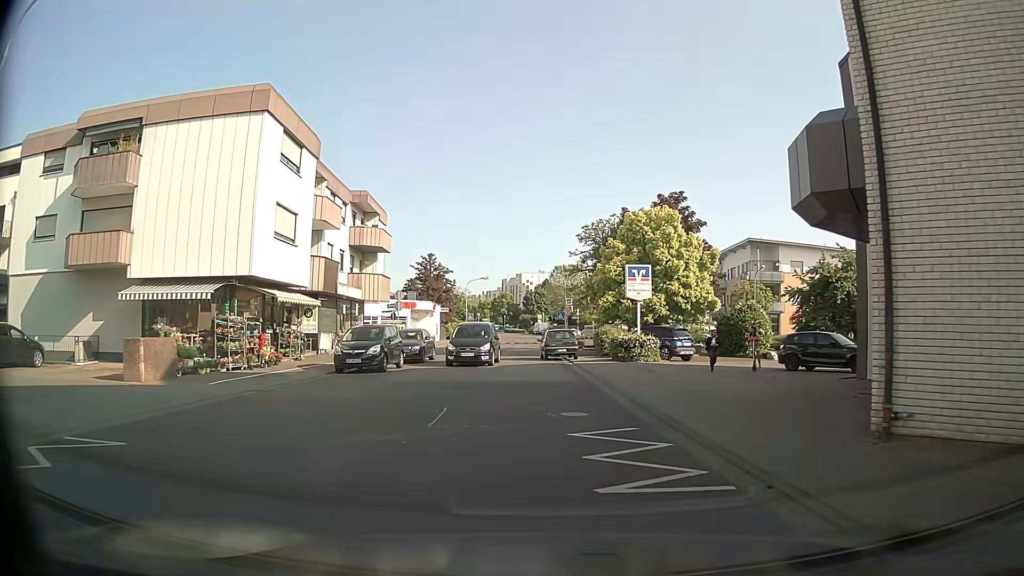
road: tertiary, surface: asphalt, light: Day
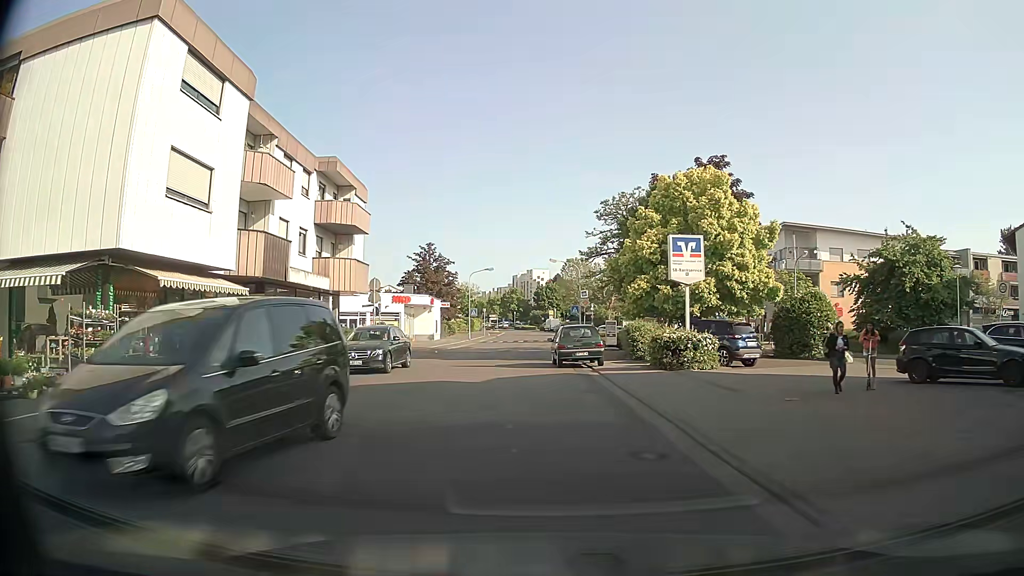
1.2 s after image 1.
(+0.1, +8.3) m; 0°
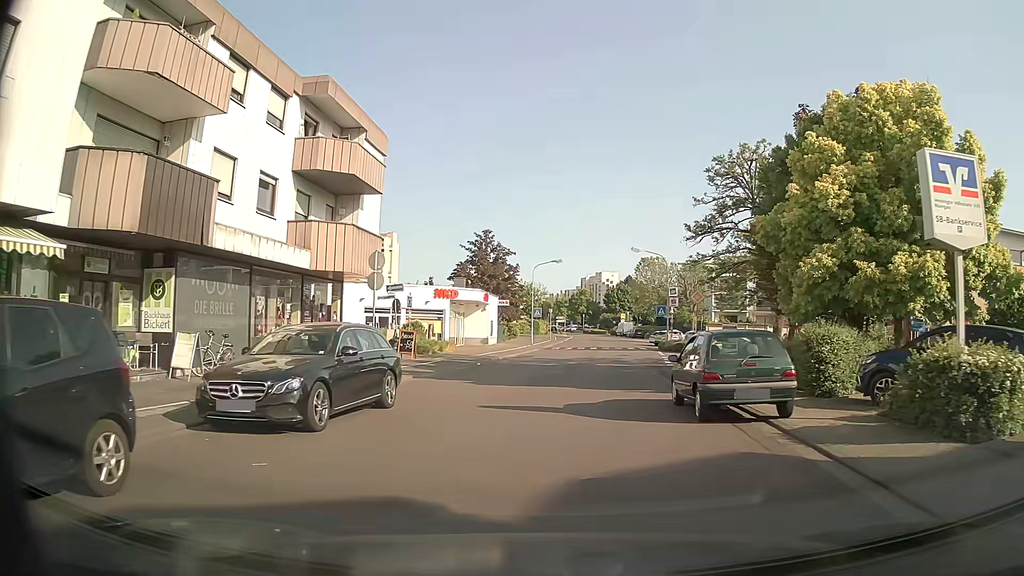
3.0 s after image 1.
(-0.8, +12.0) m; -7°
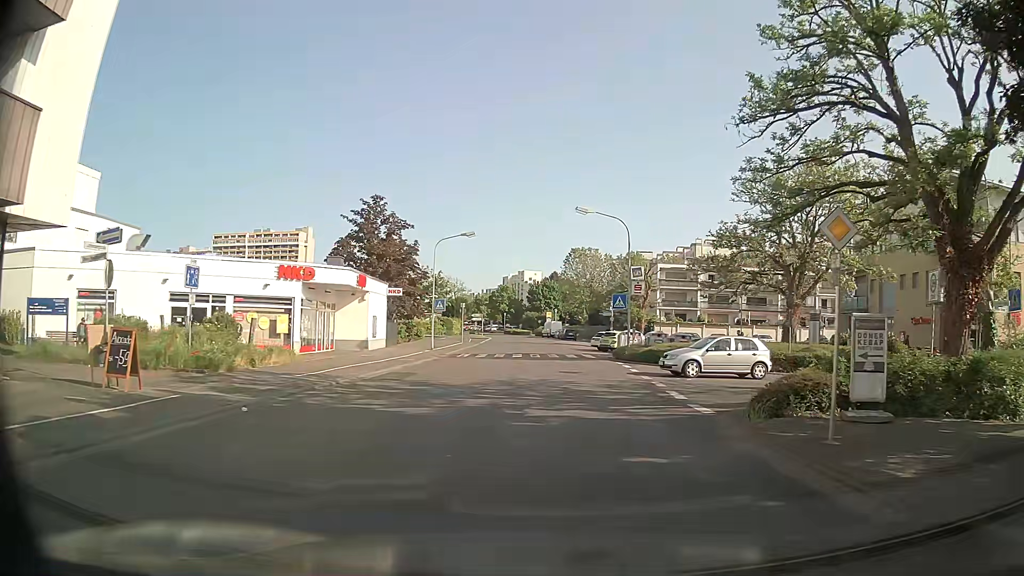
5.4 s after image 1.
(+1.1, +17.0) m; +6°
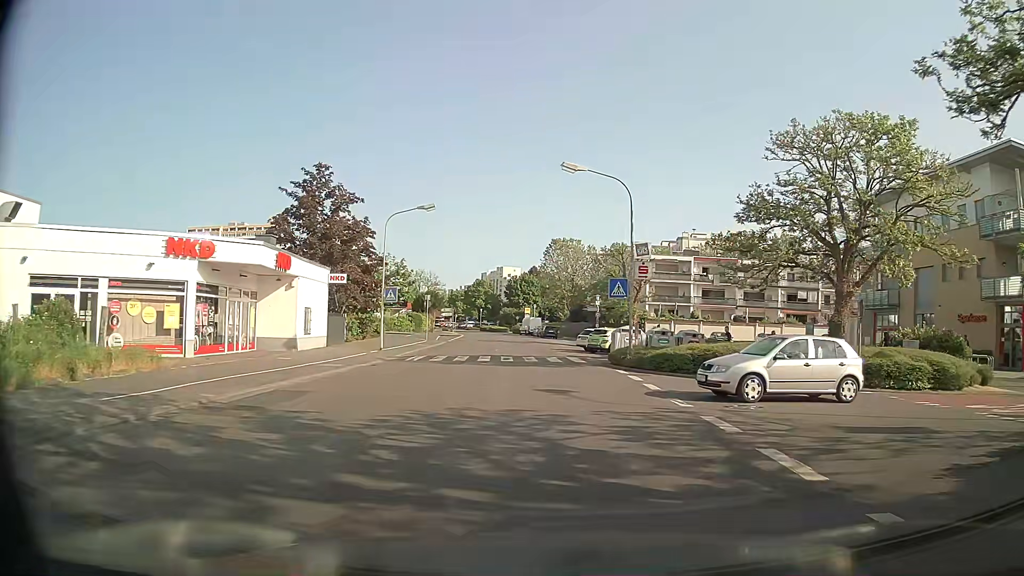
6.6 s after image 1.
(+0.2, +8.5) m; +3°
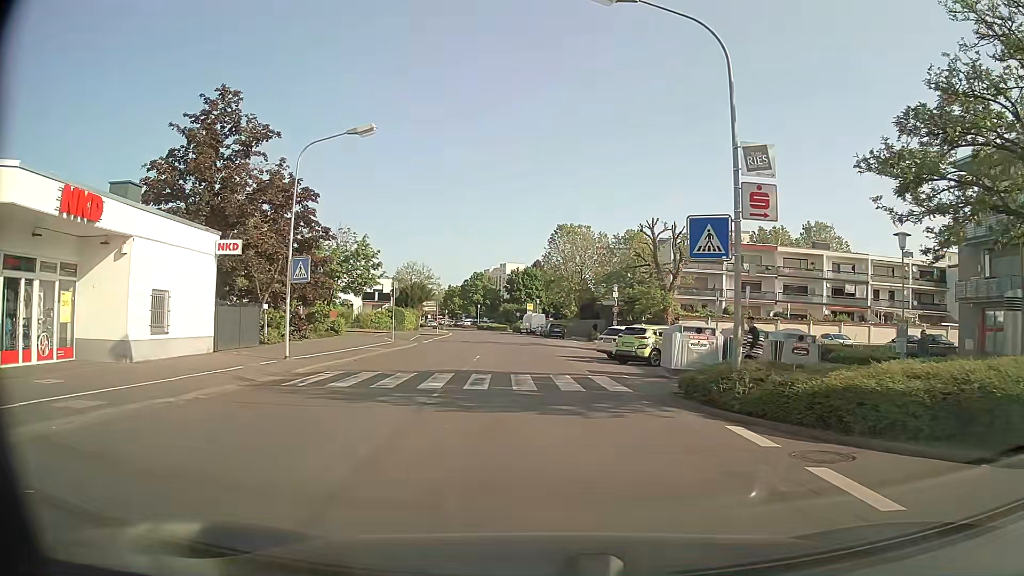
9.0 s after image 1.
(0.0, +13.7) m; 0°
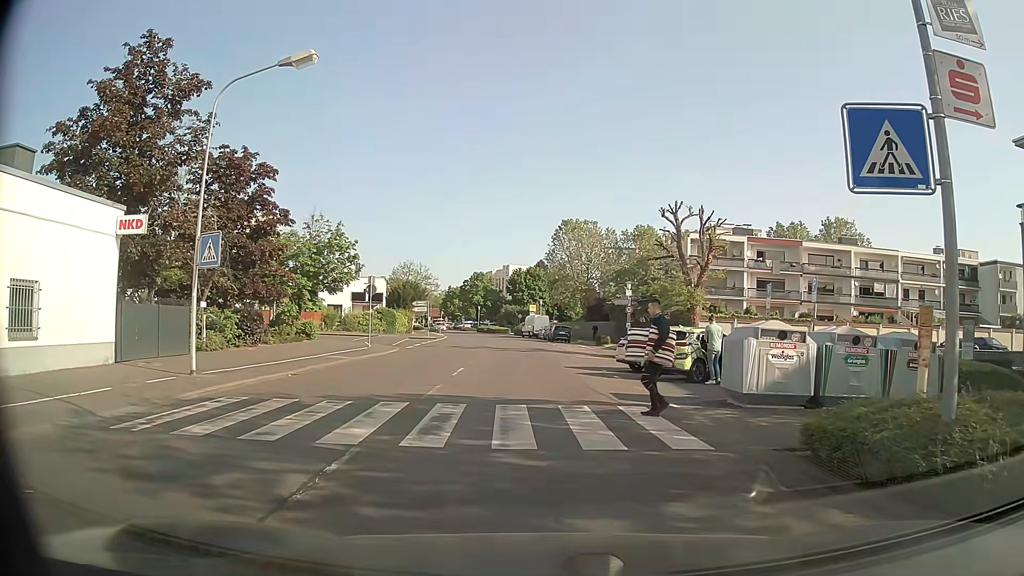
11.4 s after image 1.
(0.0, +6.3) m; 0°
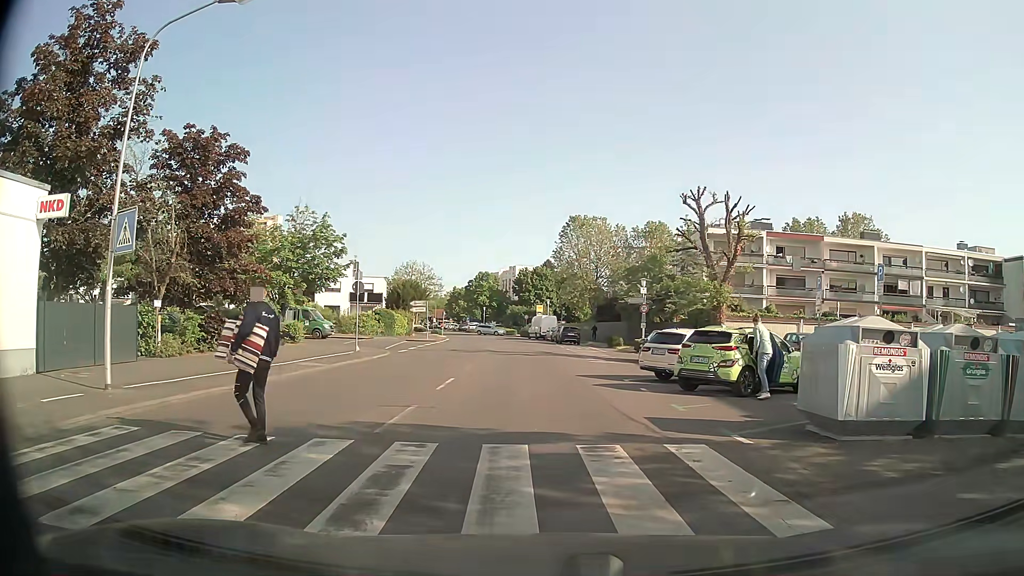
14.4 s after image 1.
(0.0, +3.9) m; 0°
(0, +10) (-1, +20) (-1, +30) (-1, +40) (-2, +50) (-3, +60) (-4, +70) (-6, +80) (-8, +89) (-10, +99) m
